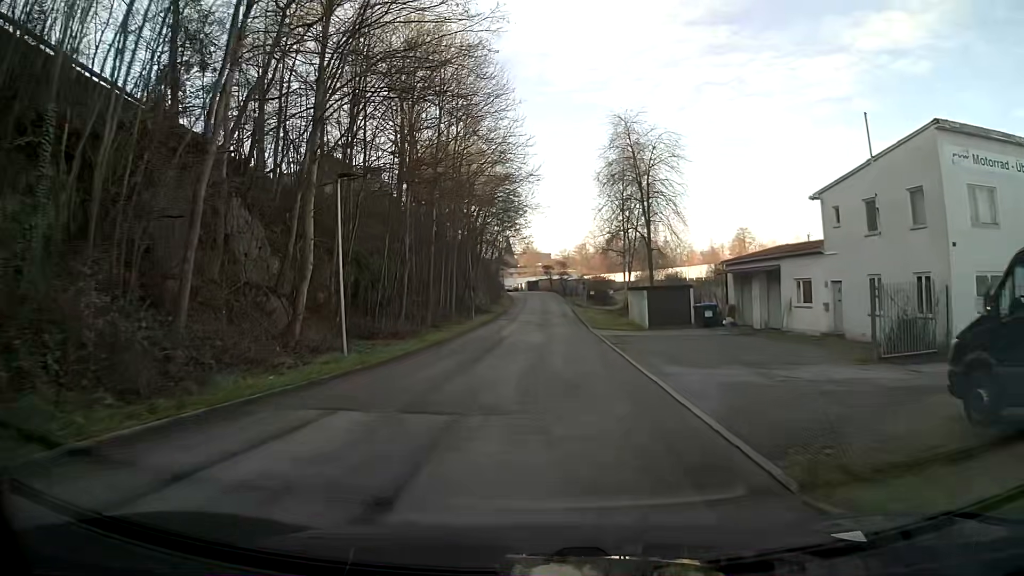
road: tertiary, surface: asphalt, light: Day
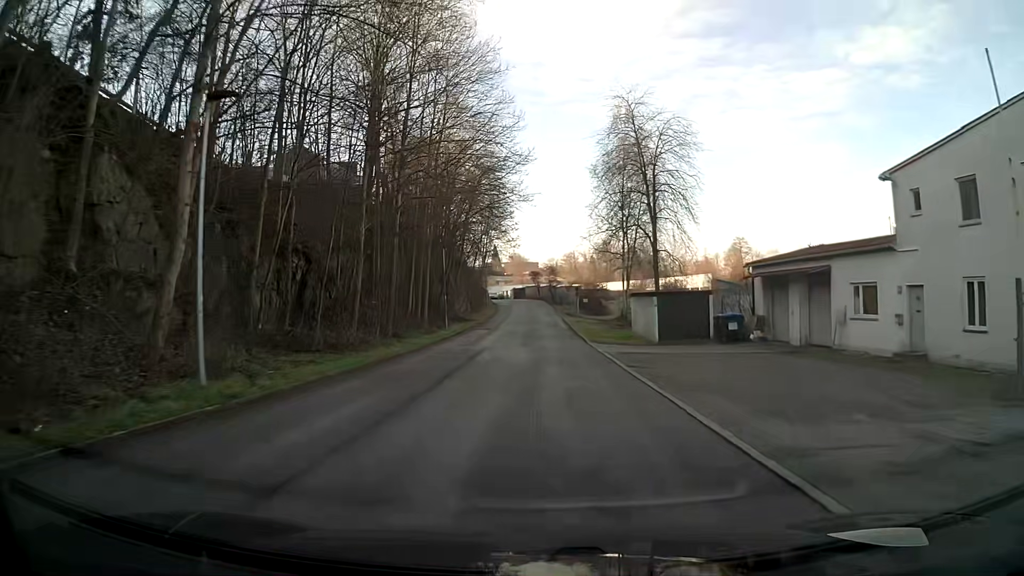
(+0.1, +7.3) m; +1°
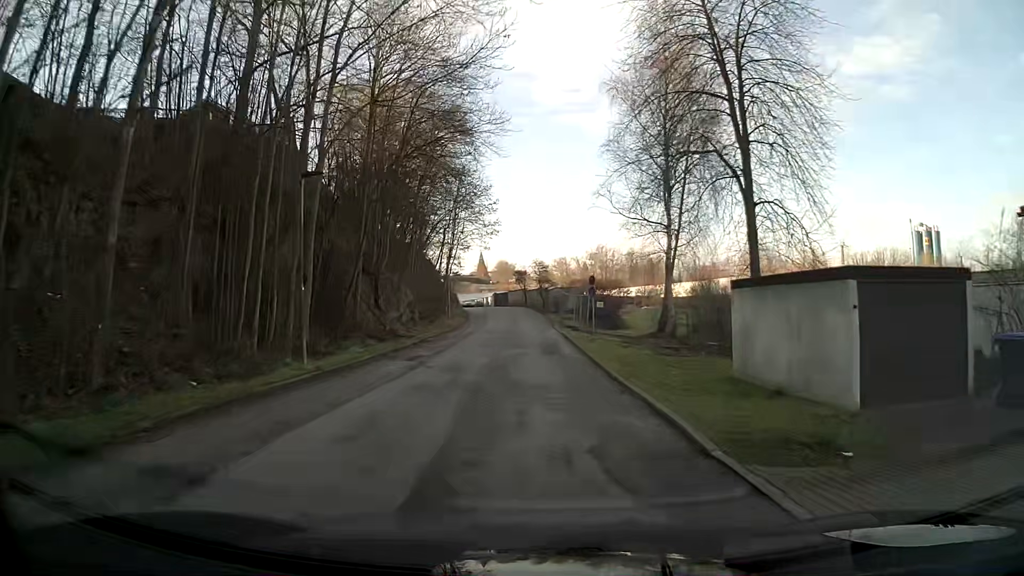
(+0.2, +22.0) m; +1°
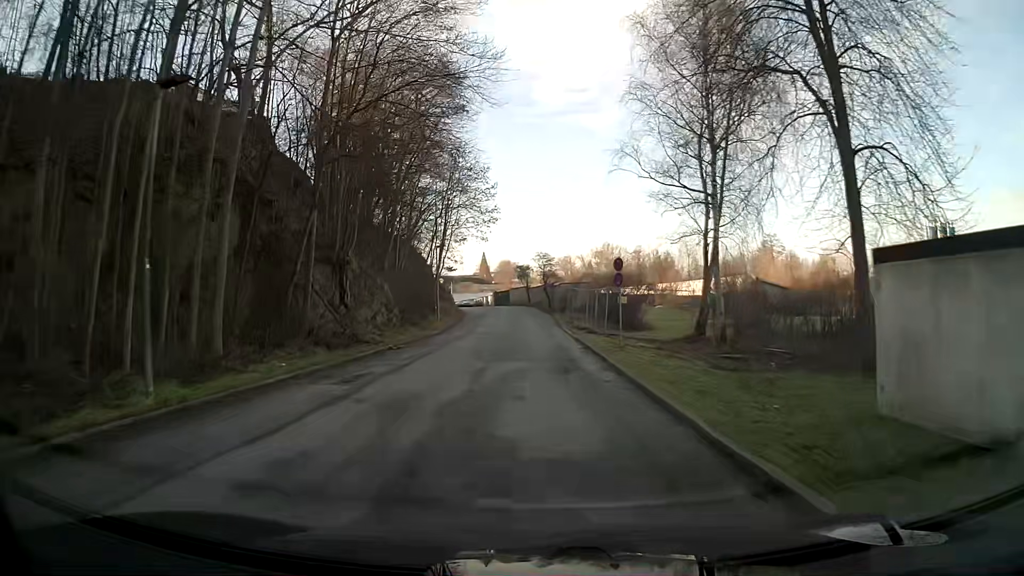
(0.0, +7.3) m; 0°
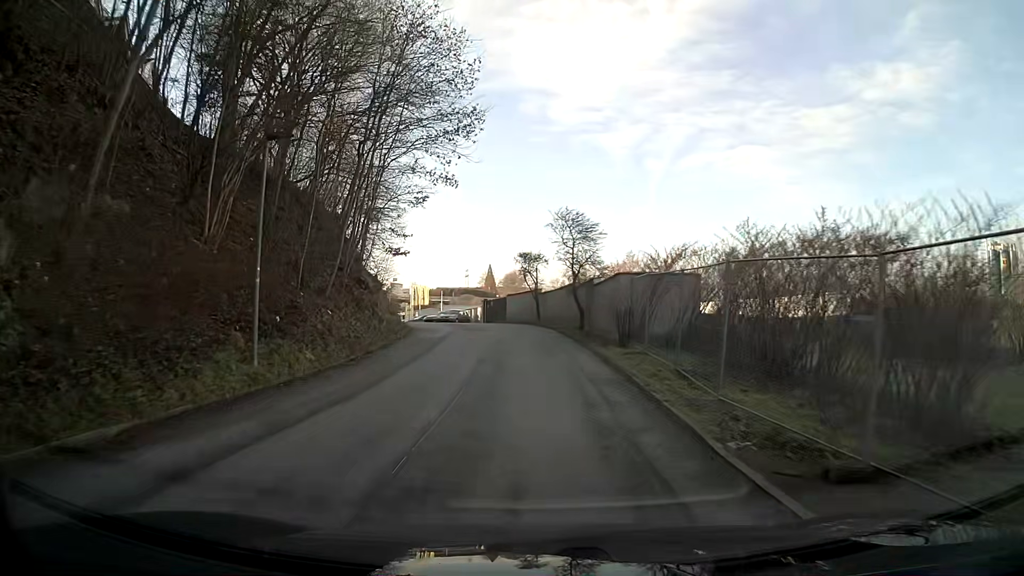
(-0.4, +28.6) m; -1°
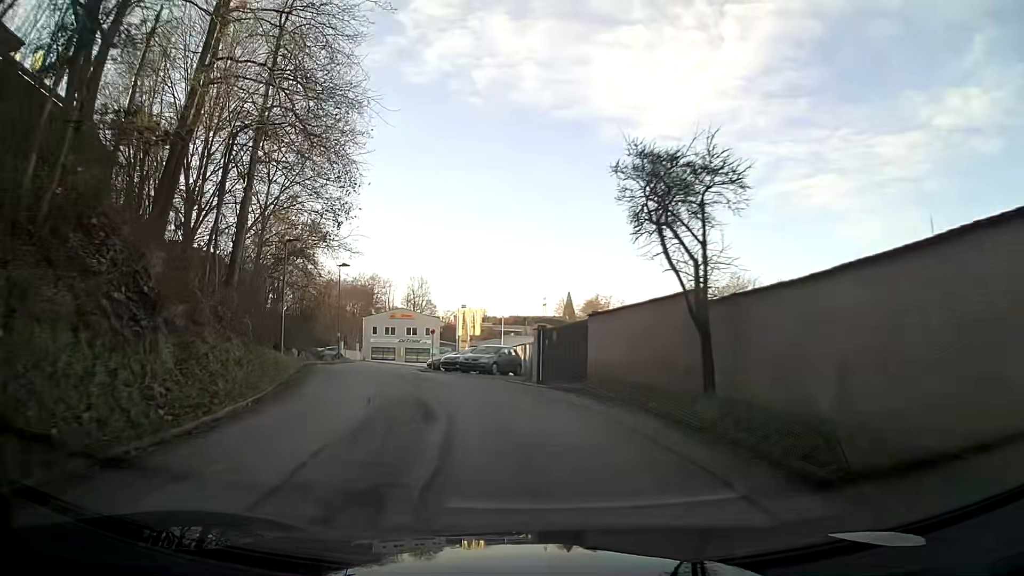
(-1.1, +27.1) m; -9°
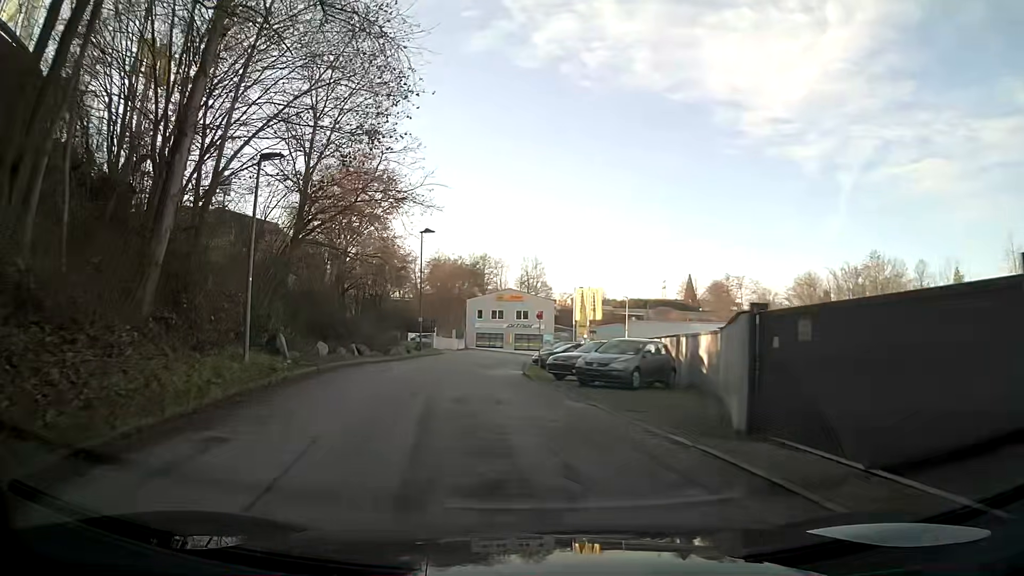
(-0.9, +12.9) m; -8°
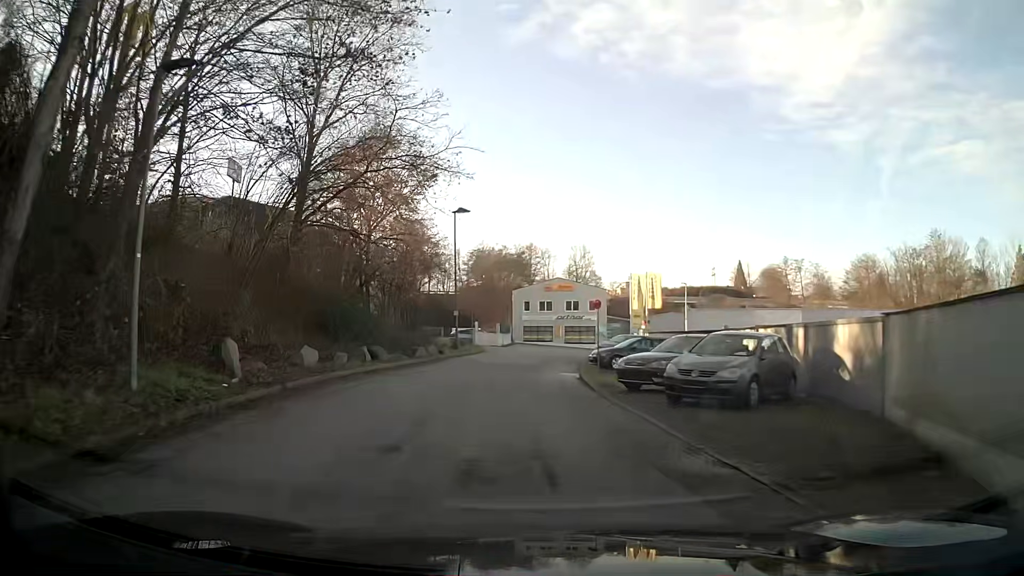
(-0.2, +6.4) m; -3°
(0, +10) (0, +20) (0, +30) (+1, +40) (+3, +50) (+7, +59) (+12, +68) (+12, +77) (+3, +78) (0, +69) m
